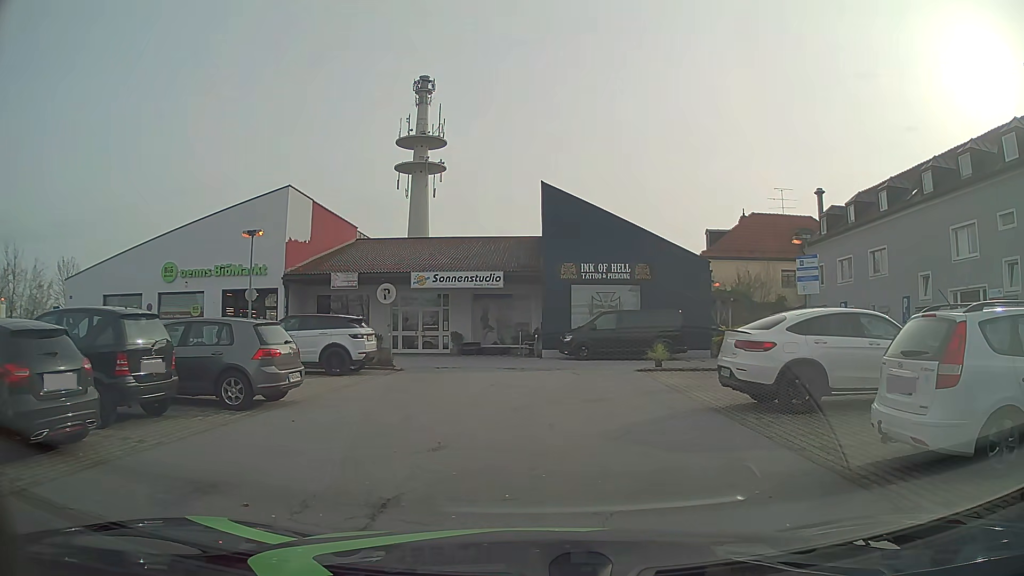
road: service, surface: asphalt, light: Day
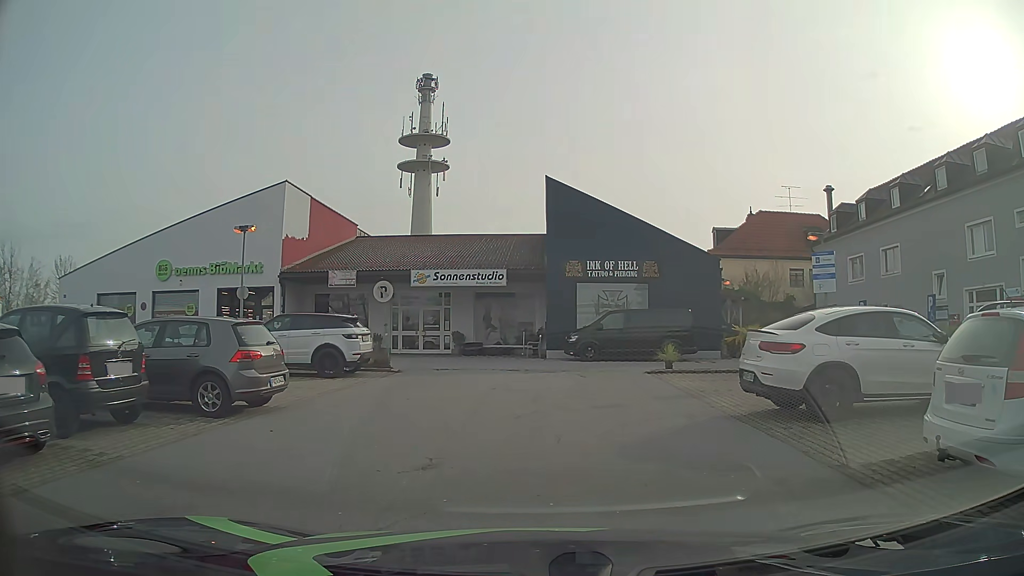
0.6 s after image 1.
(0.0, +1.0) m; -3°
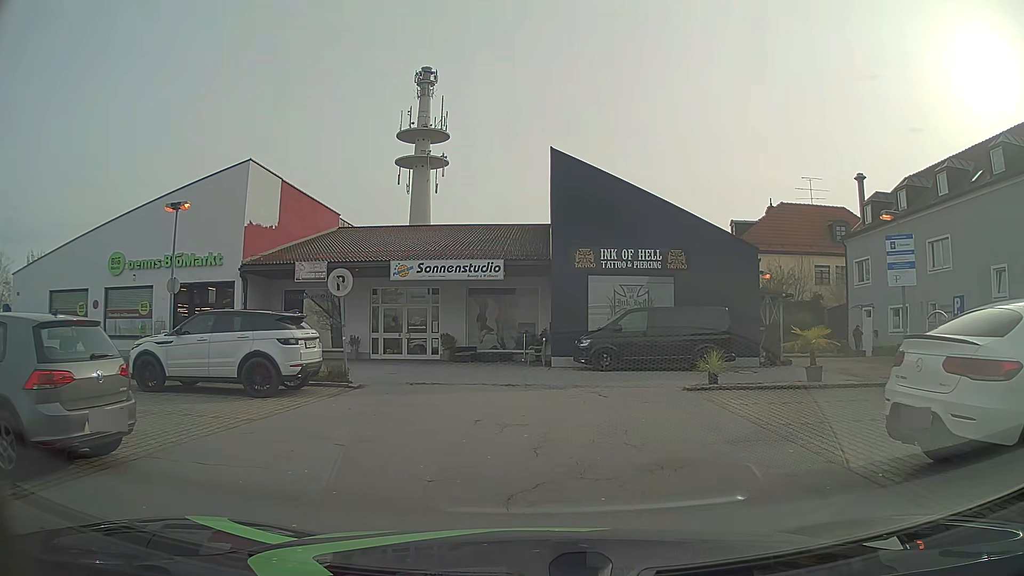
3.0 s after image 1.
(+0.1, +4.7) m; +1°
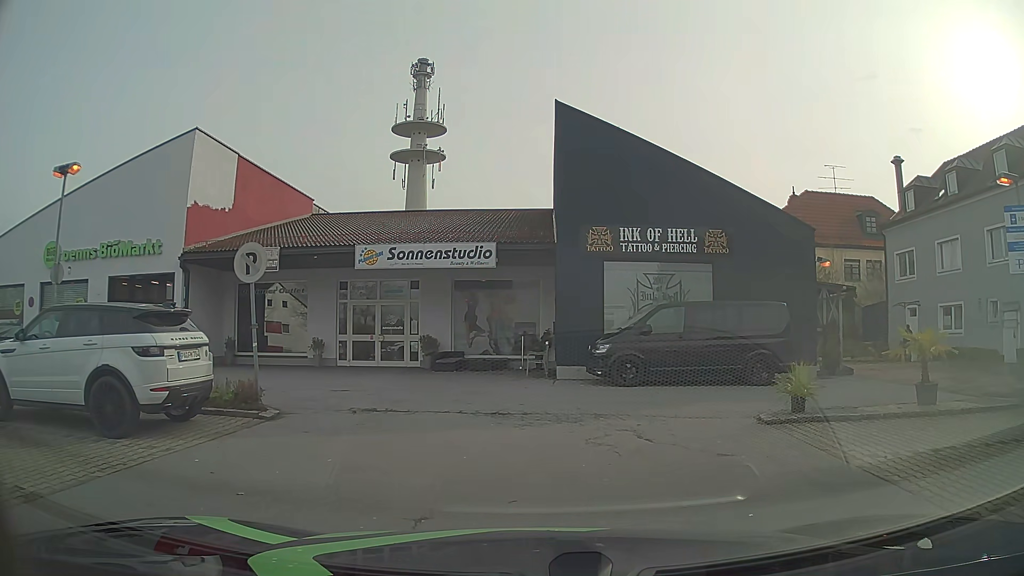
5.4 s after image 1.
(0.0, +4.8) m; -1°
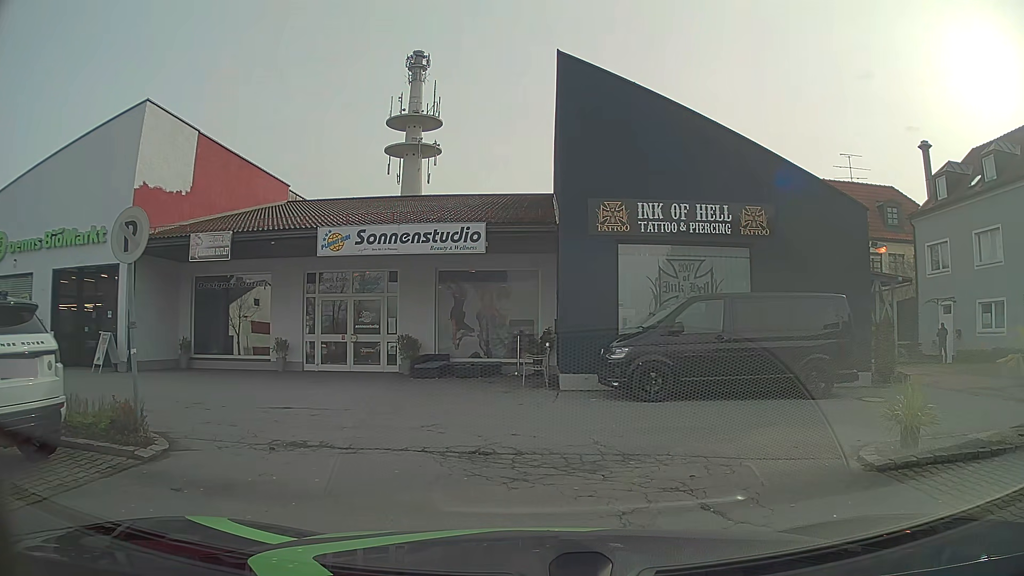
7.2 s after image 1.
(+0.1, +3.3) m; +3°
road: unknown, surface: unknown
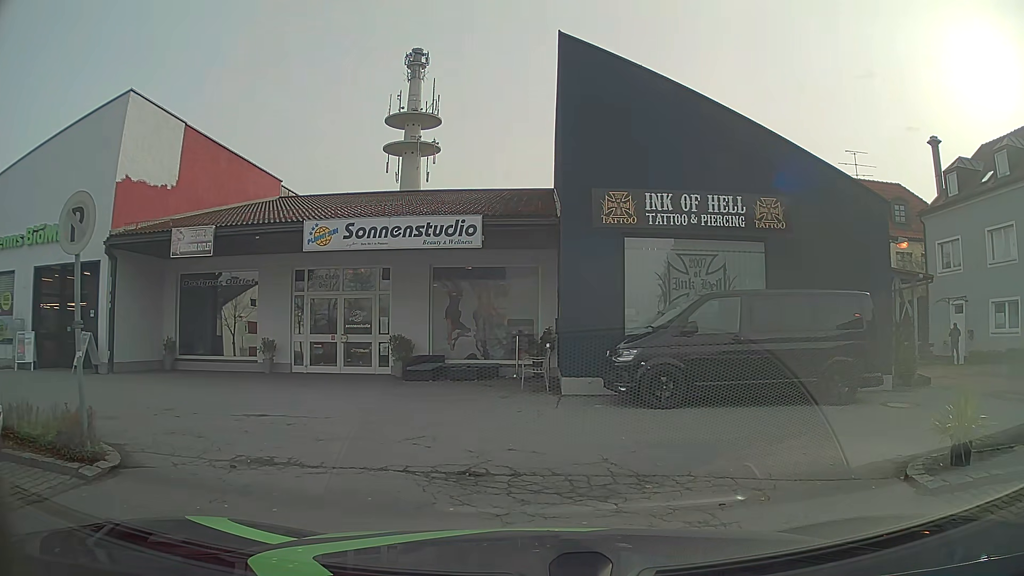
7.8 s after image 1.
(0.0, +1.0) m; 0°
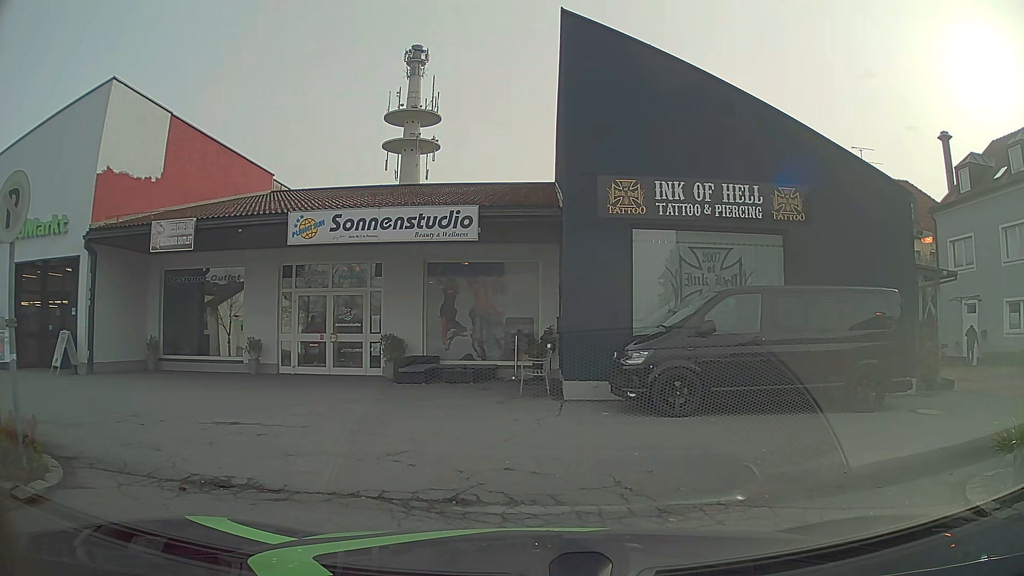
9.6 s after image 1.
(0.0, +1.0) m; 0°
